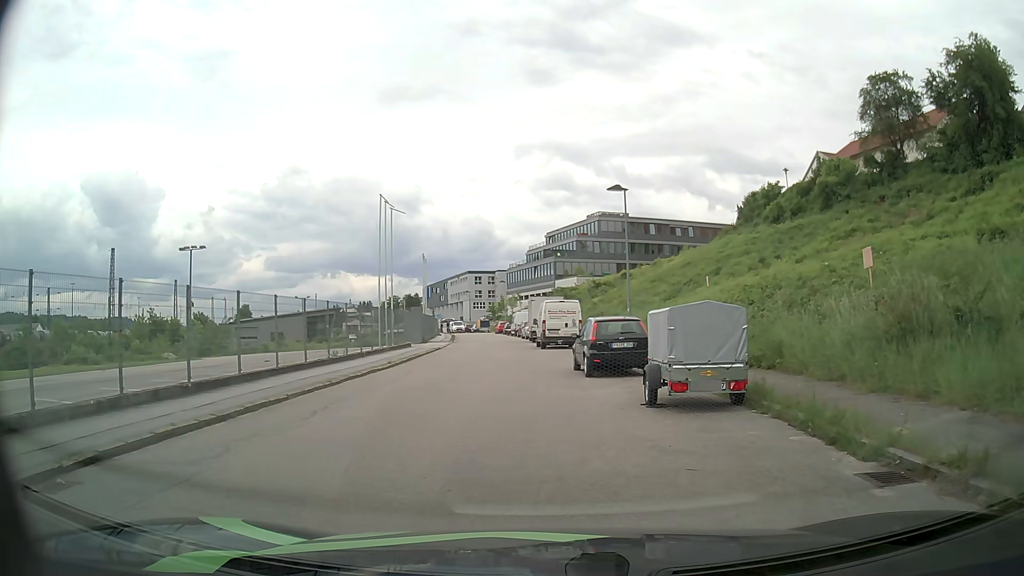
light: Day
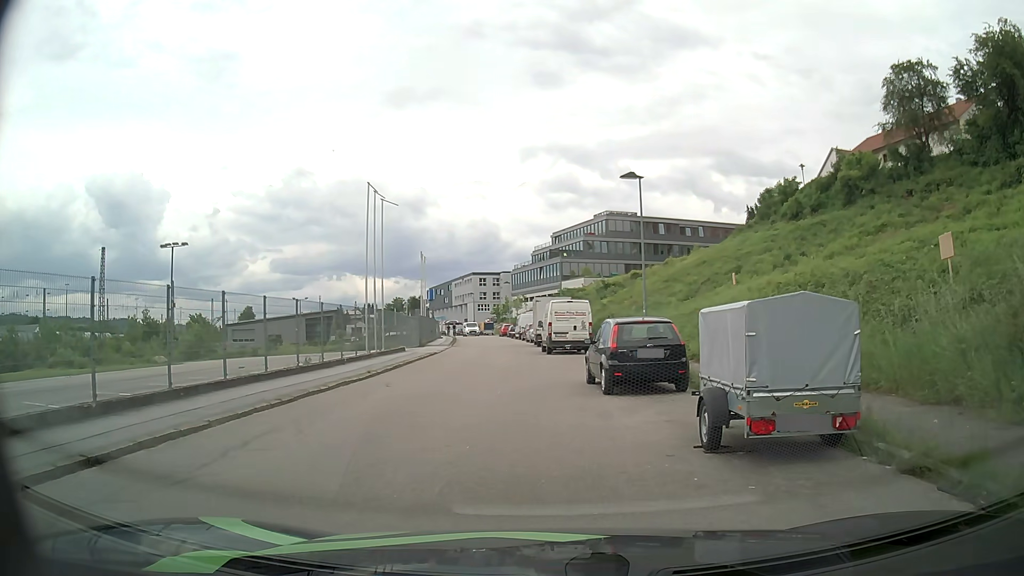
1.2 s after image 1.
(0.0, +3.4) m; +1°
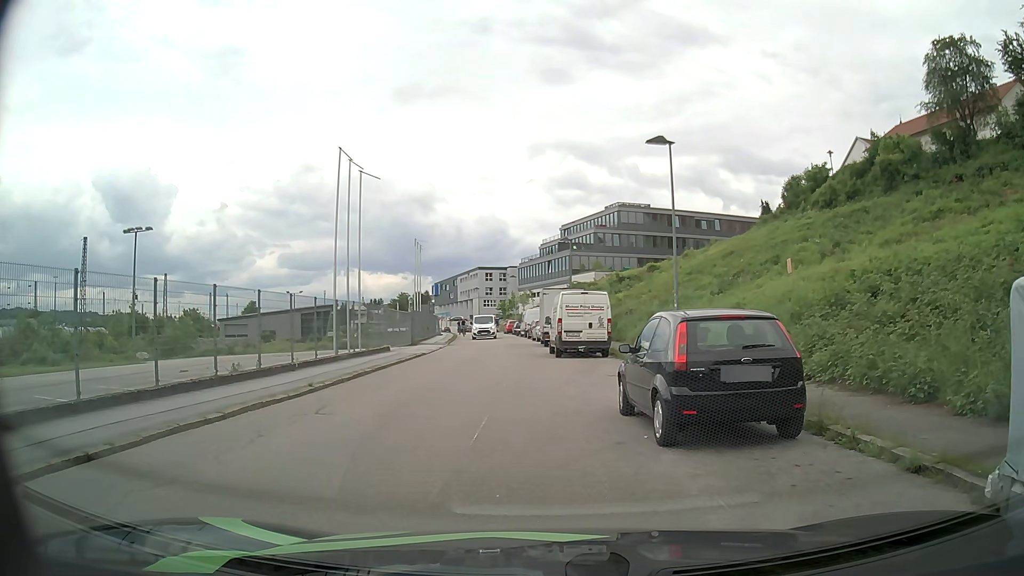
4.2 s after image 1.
(-0.1, +5.5) m; -1°
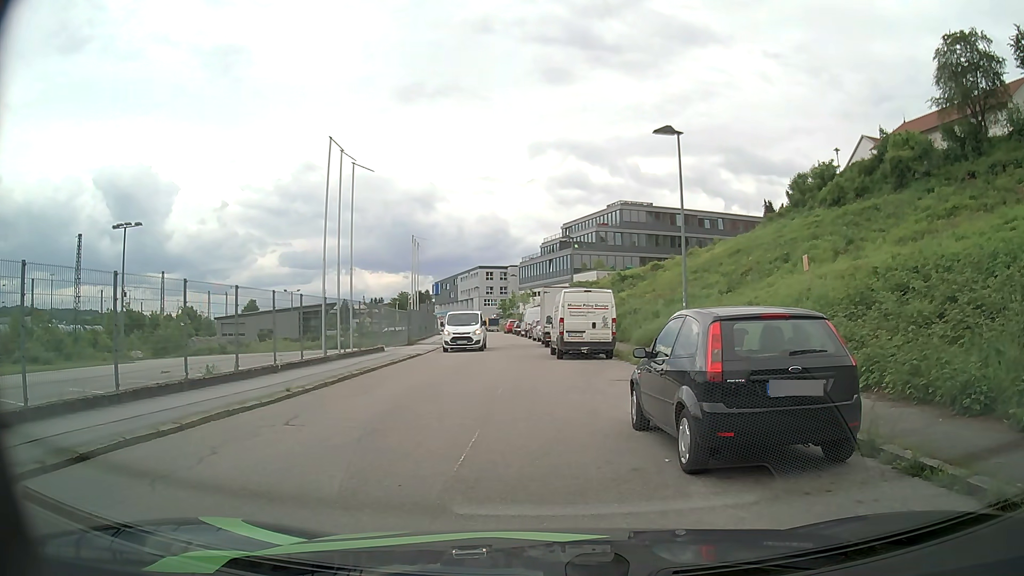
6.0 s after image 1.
(0.0, +1.3) m; 0°
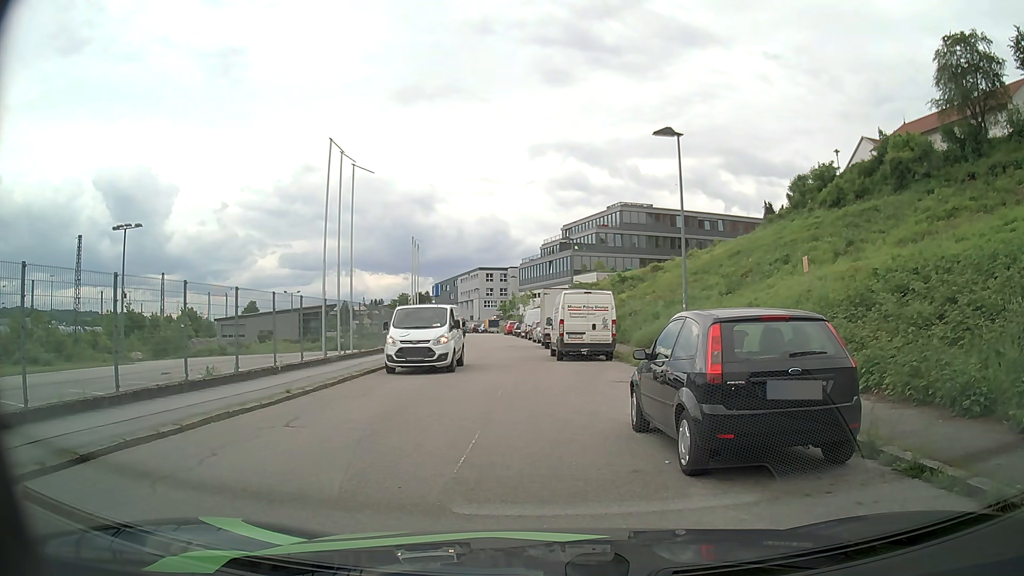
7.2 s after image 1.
(0.0, +0.1) m; 0°
